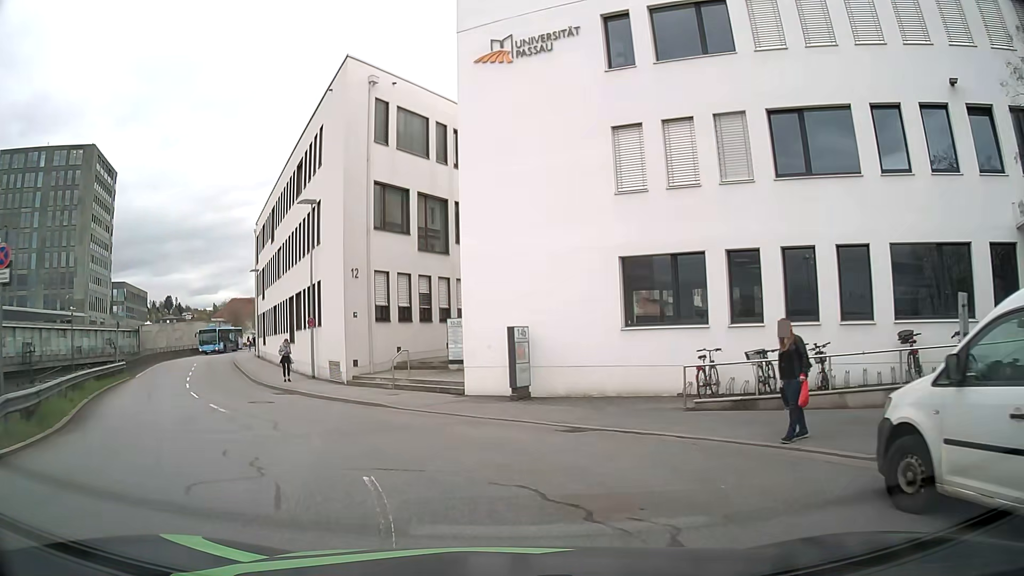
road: residential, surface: asphalt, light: Day
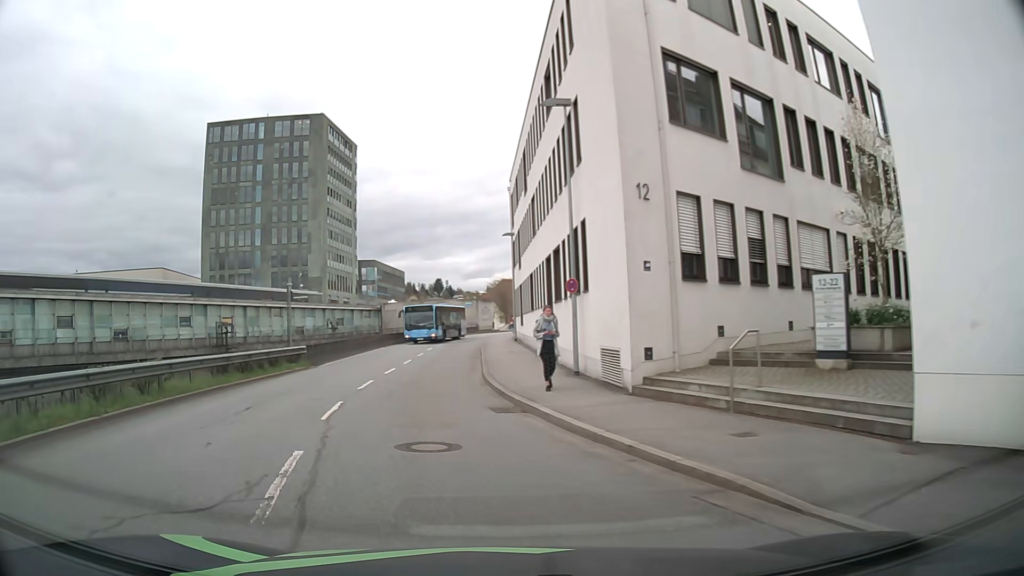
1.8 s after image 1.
(-2.1, +11.3) m; -23°
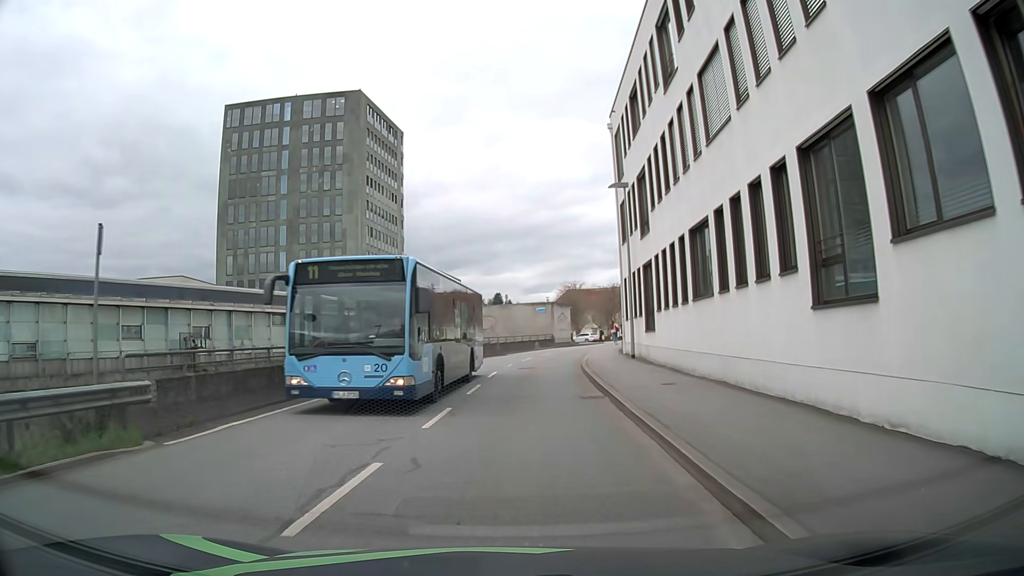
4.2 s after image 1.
(-2.3, +18.5) m; -5°
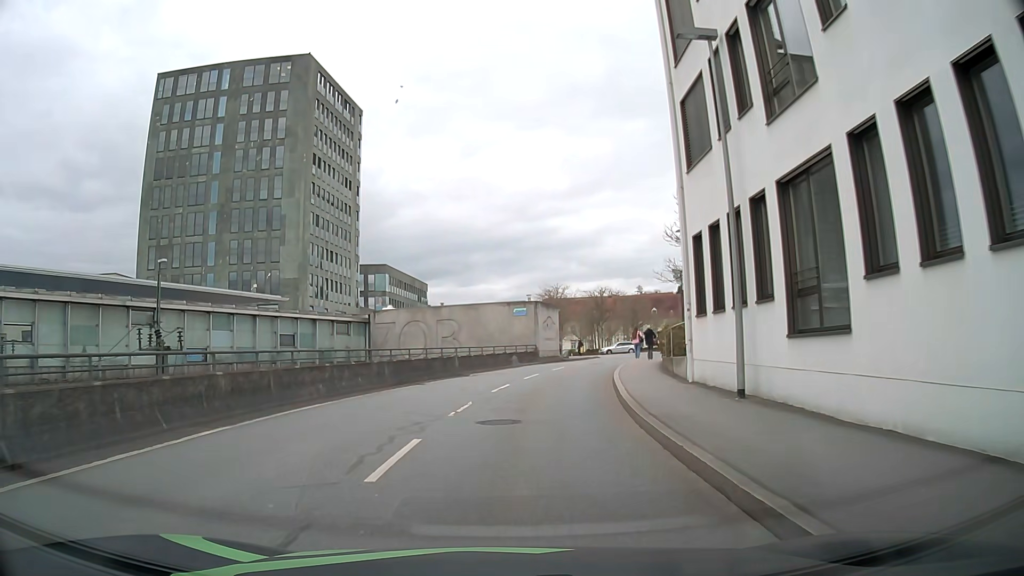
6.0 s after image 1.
(0.0, +16.2) m; +3°
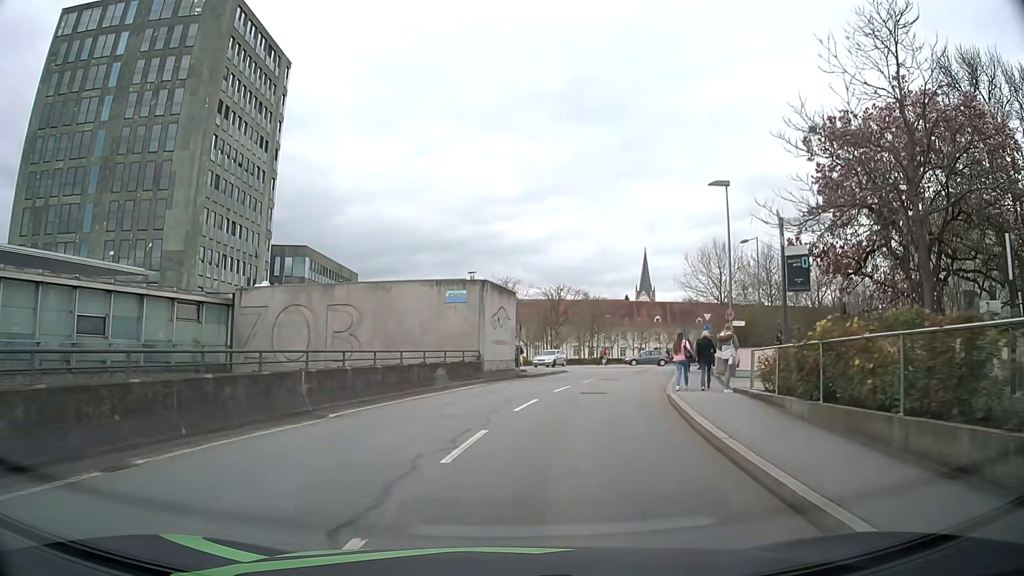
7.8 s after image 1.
(-0.2, +16.8) m; +1°
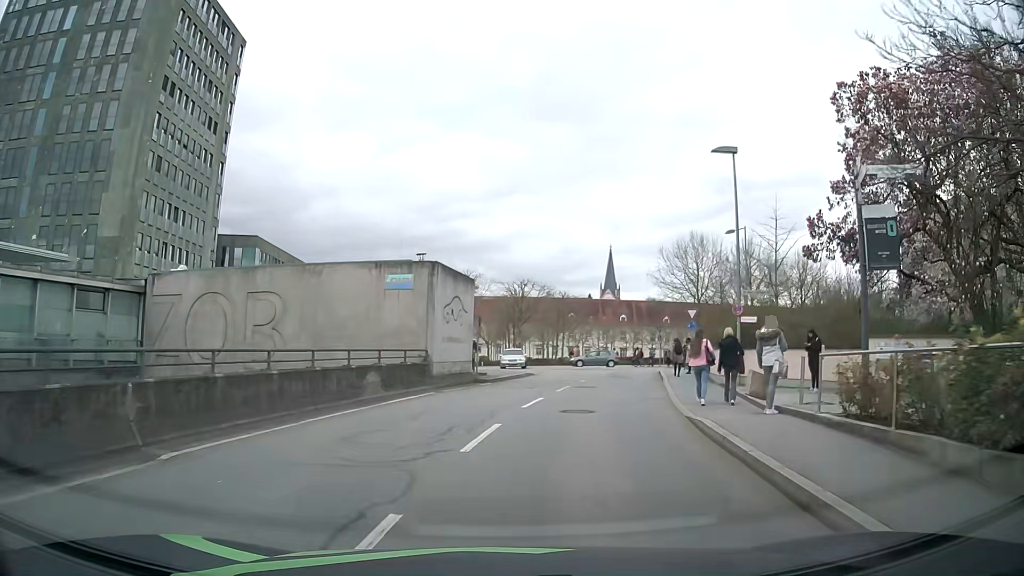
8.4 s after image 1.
(+0.3, +5.3) m; +5°
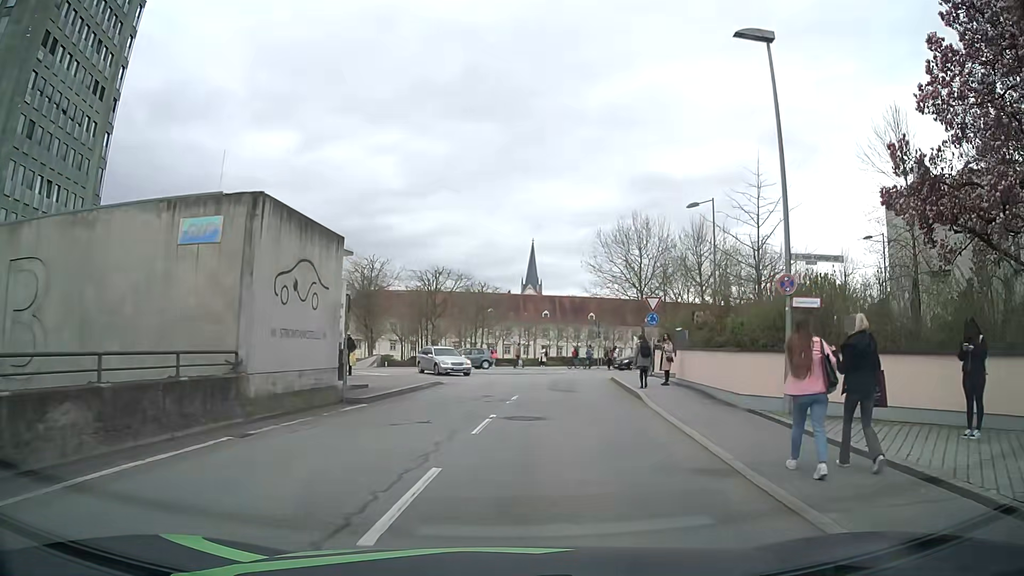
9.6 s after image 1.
(+0.6, +9.7) m; +7°
